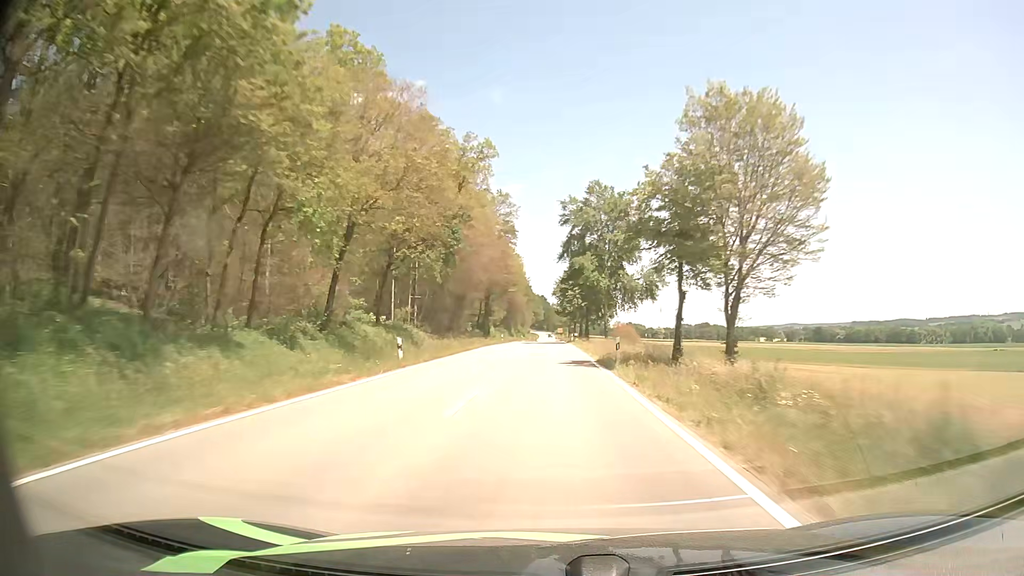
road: tertiary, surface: asphalt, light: Day
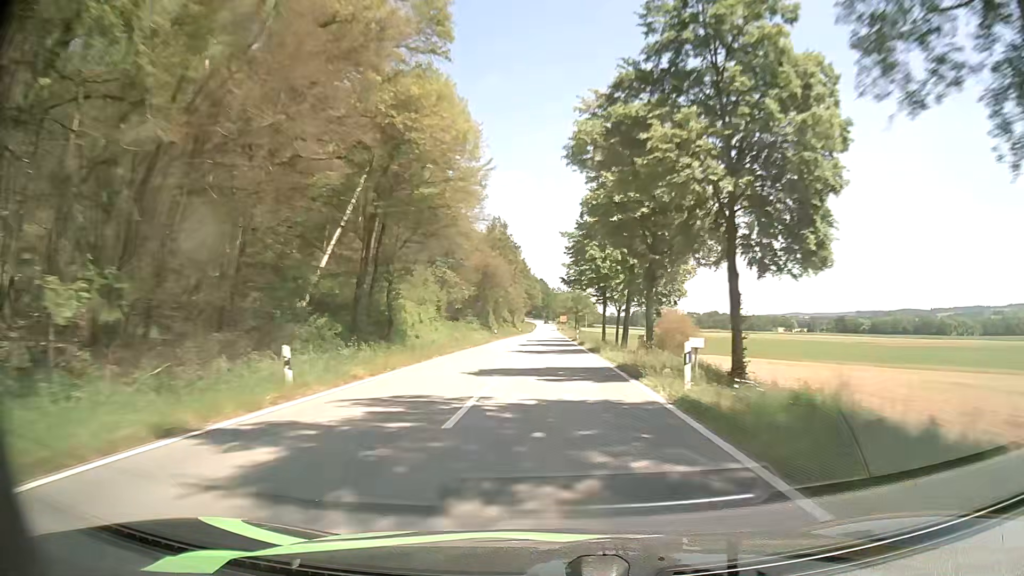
(-0.2, +63.5) m; -1°
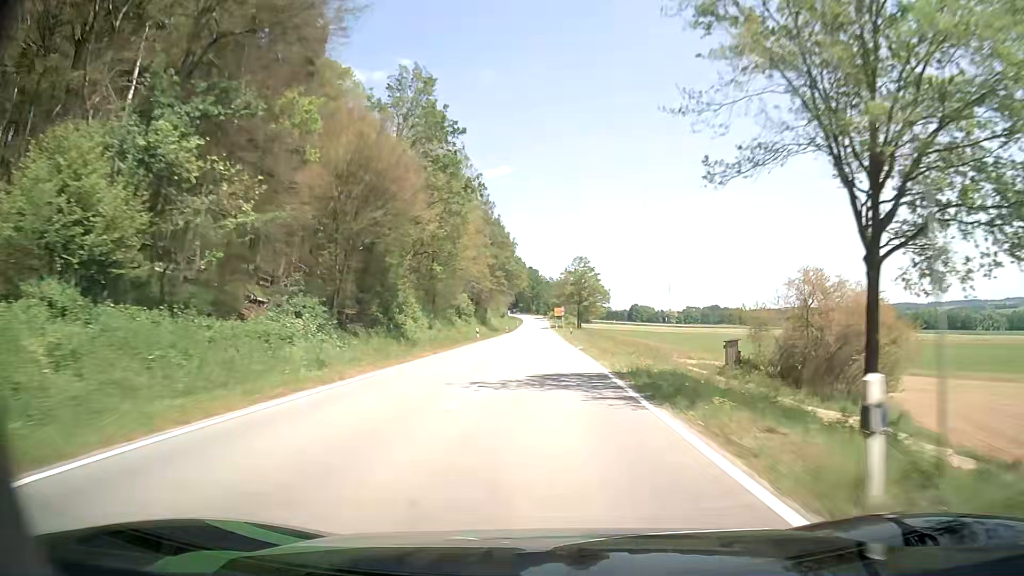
(+0.6, +60.0) m; +1°
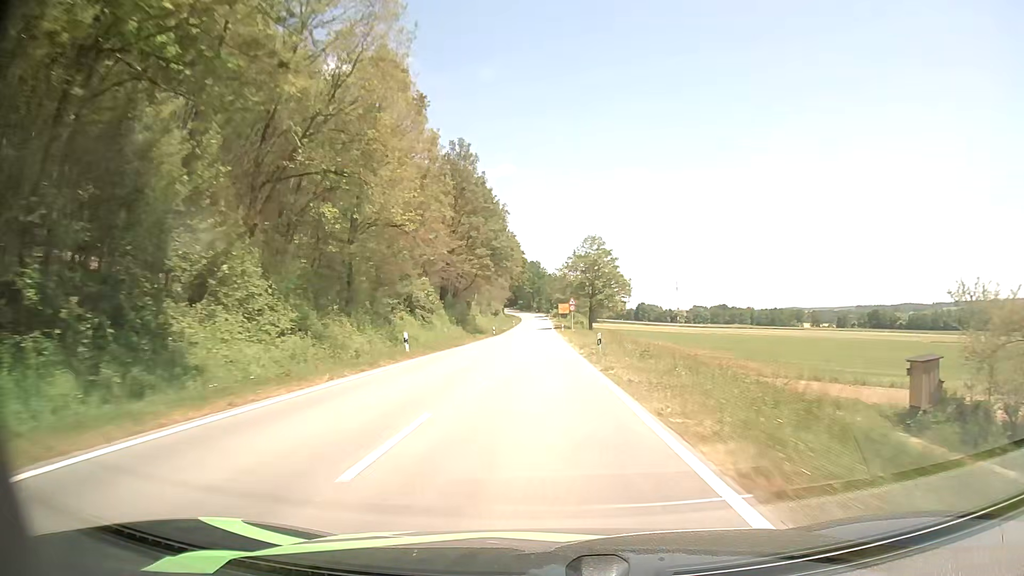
(-0.1, +29.3) m; 0°
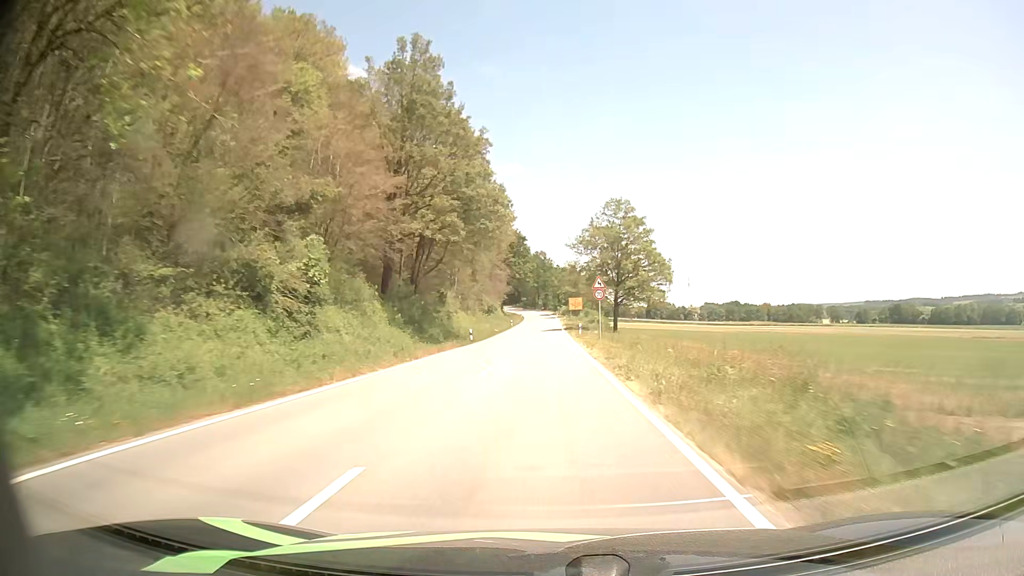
(-0.2, +28.7) m; -1°
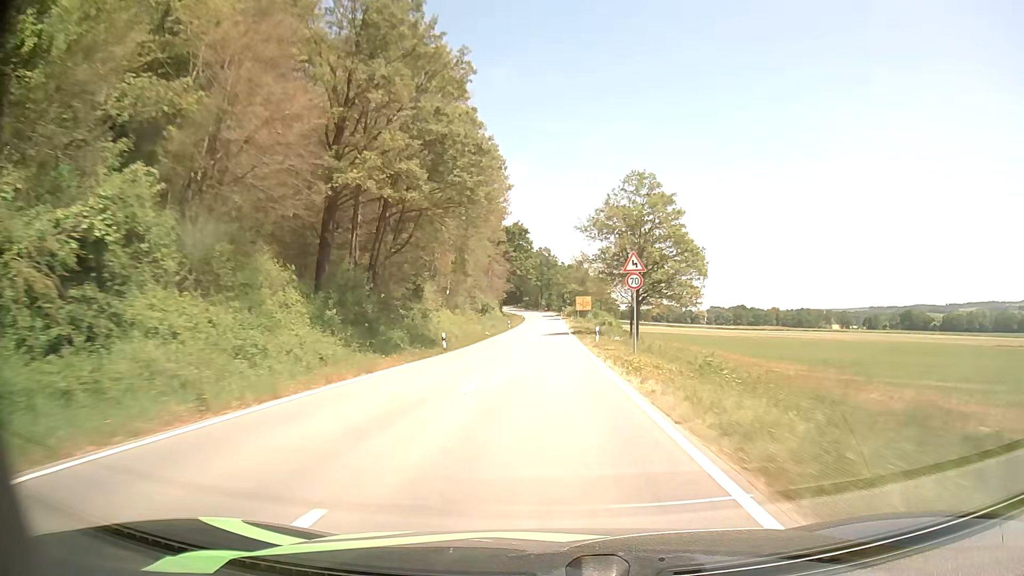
(0.0, +14.1) m; 0°
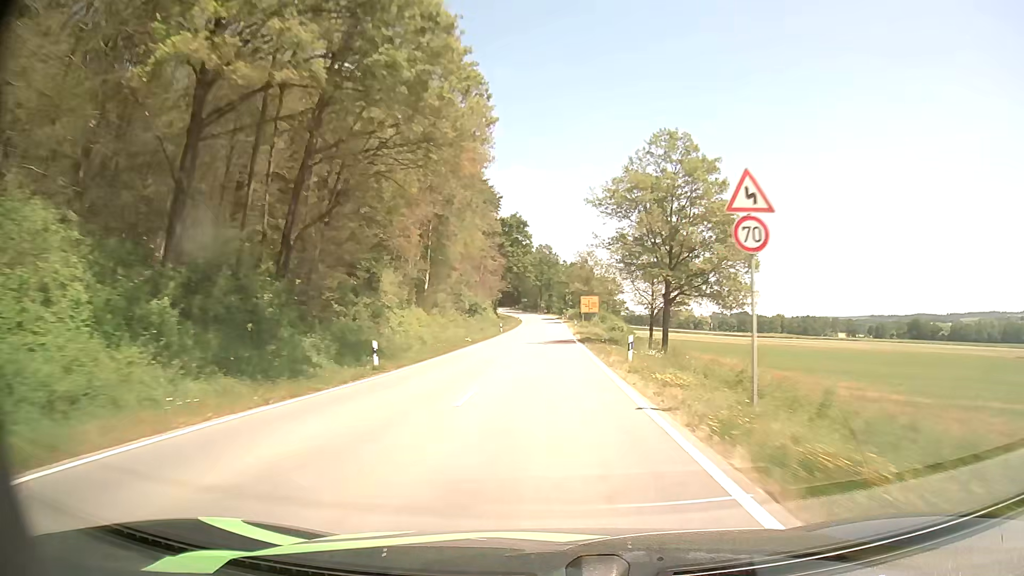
(0.0, +14.0) m; 0°
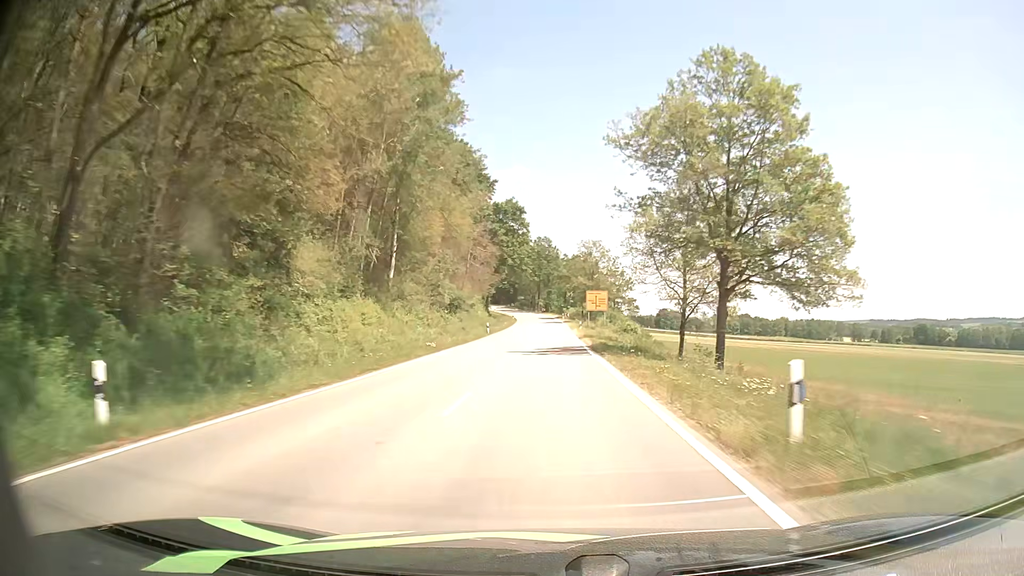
(0.0, +14.0) m; 0°
(0, +10) (0, +20) (0, +30) (0, +40) (0, +50) (+1, +60) (+1, +70) (+1, +80) (+1, +90) (0, +100) m
